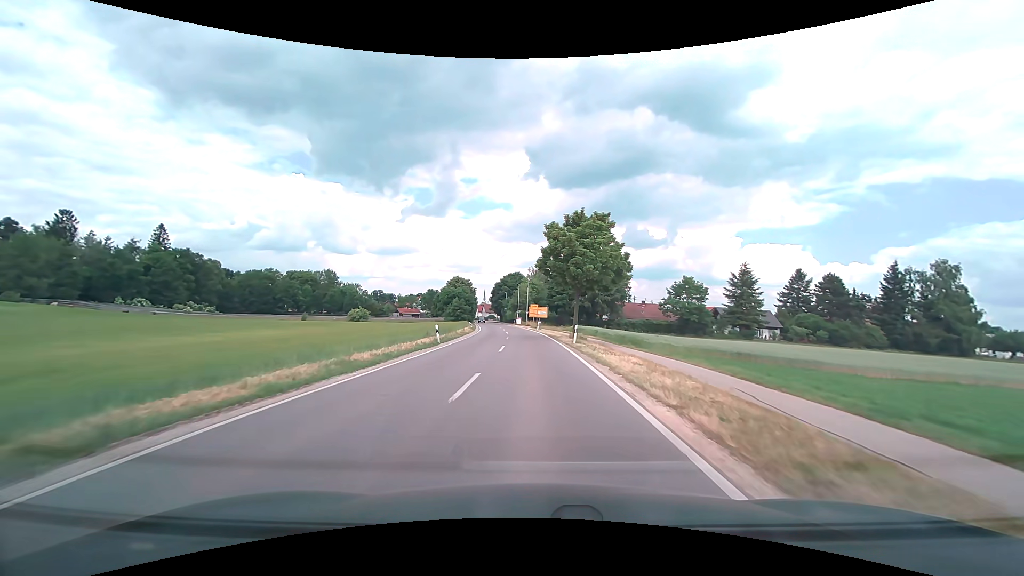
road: tertiary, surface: asphalt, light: Day
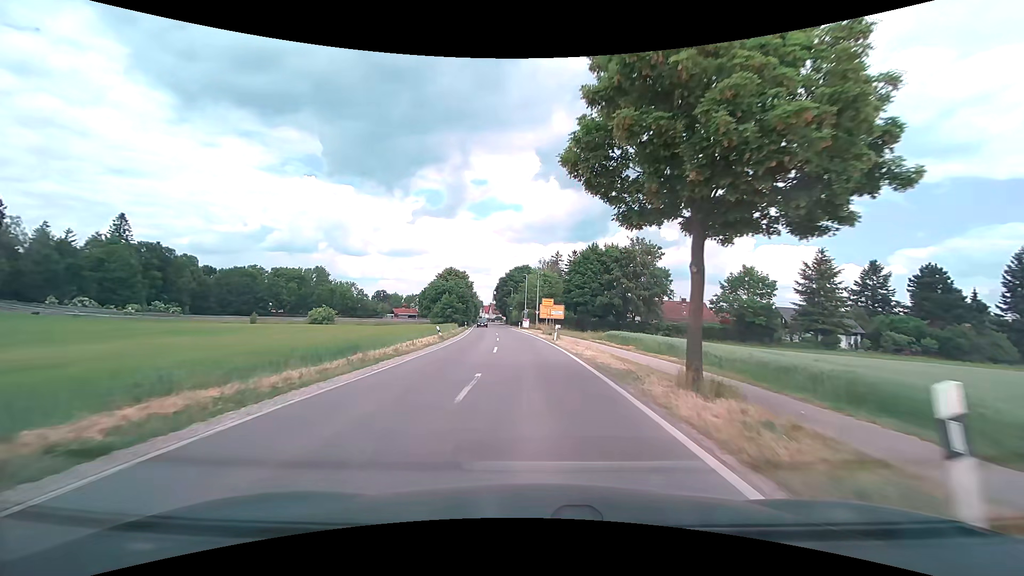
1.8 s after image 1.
(-0.3, +23.5) m; -1°
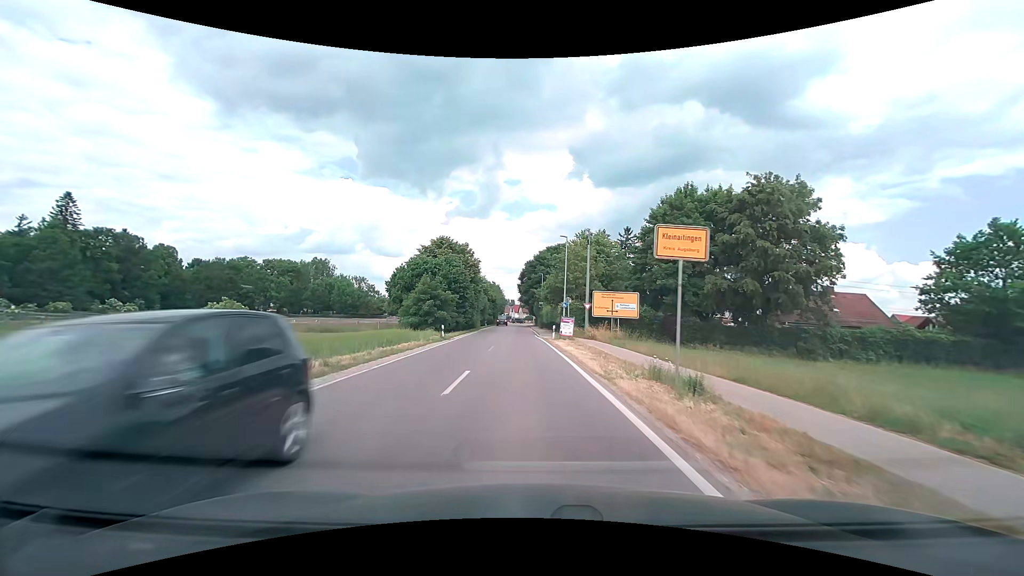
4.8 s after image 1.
(-1.1, +35.4) m; -4°
(0, +10) (0, +20) (-1, +30) (-1, +40) (-1, +50) (-2, +60) (-2, +70) (-2, +80) (-2, +90) (-3, +100) m
